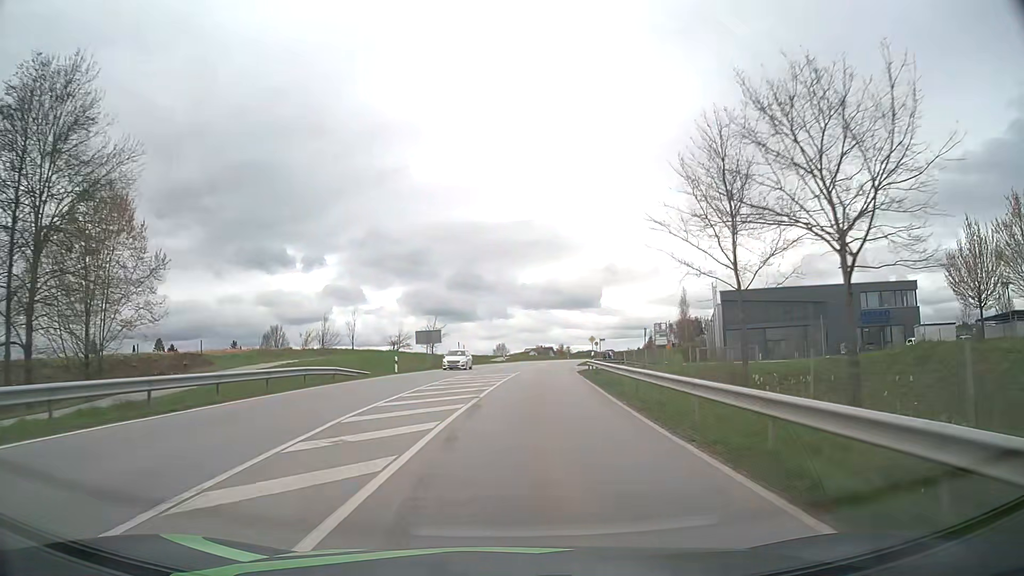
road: secondary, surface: asphalt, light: Day
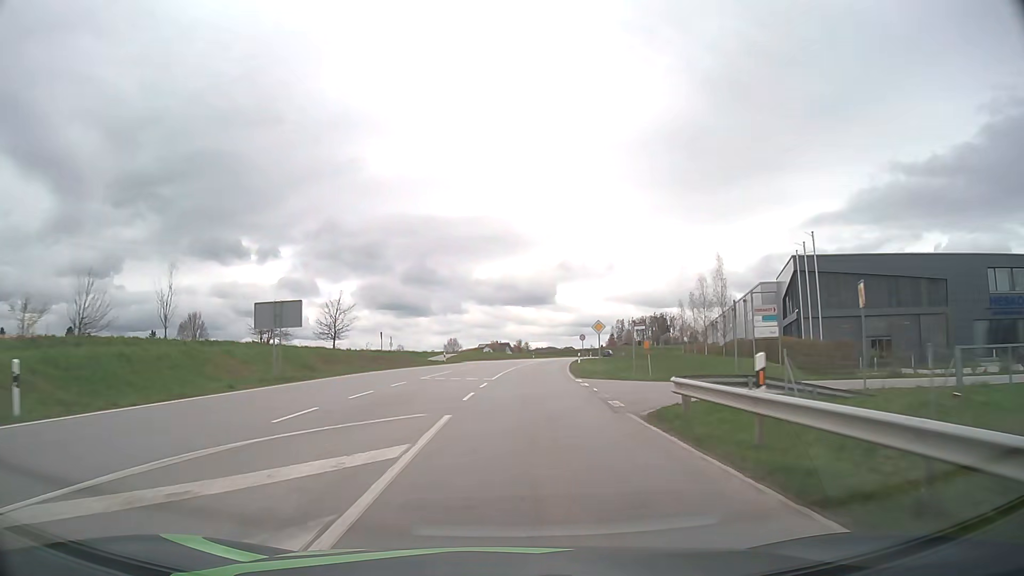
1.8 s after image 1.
(+1.1, +32.3) m; +4°
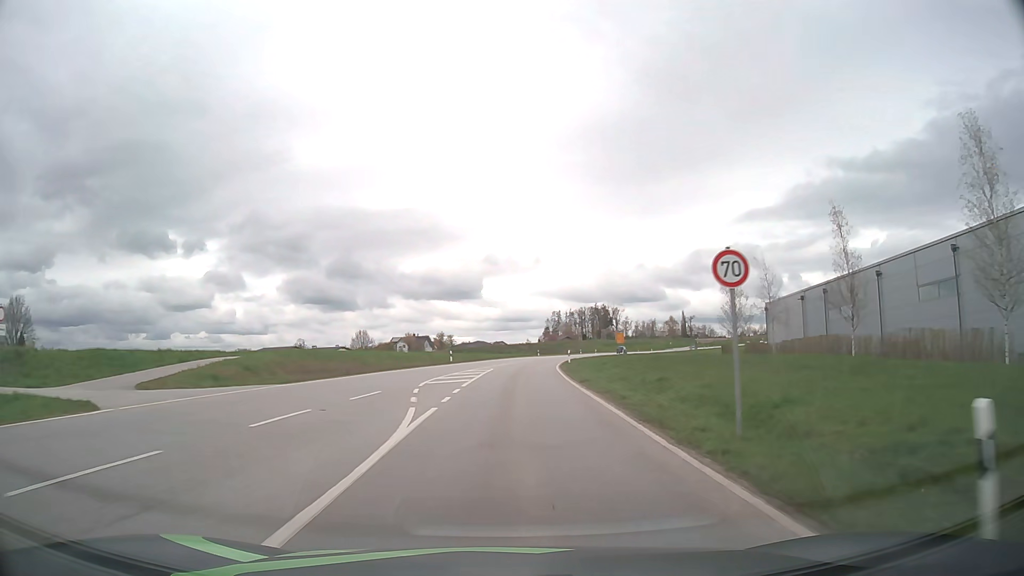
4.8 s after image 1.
(+3.0, +56.5) m; +6°
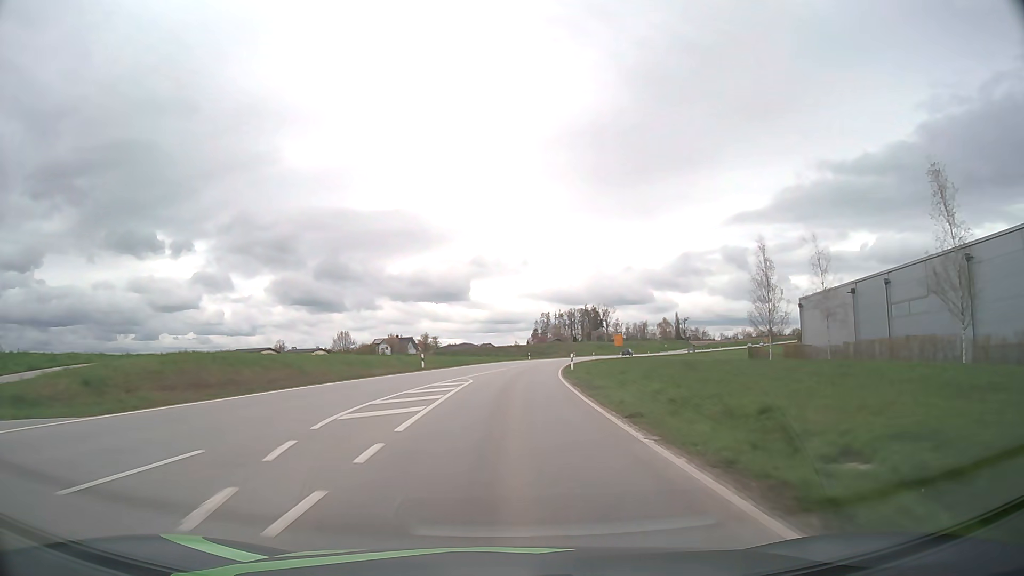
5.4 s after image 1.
(+0.1, +11.2) m; +1°
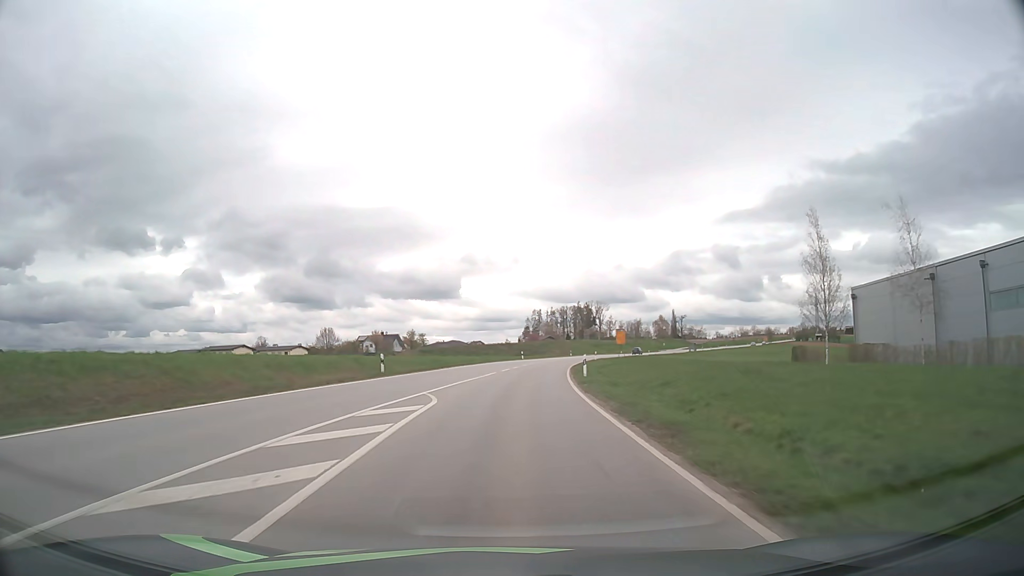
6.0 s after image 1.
(+0.1, +11.3) m; +1°
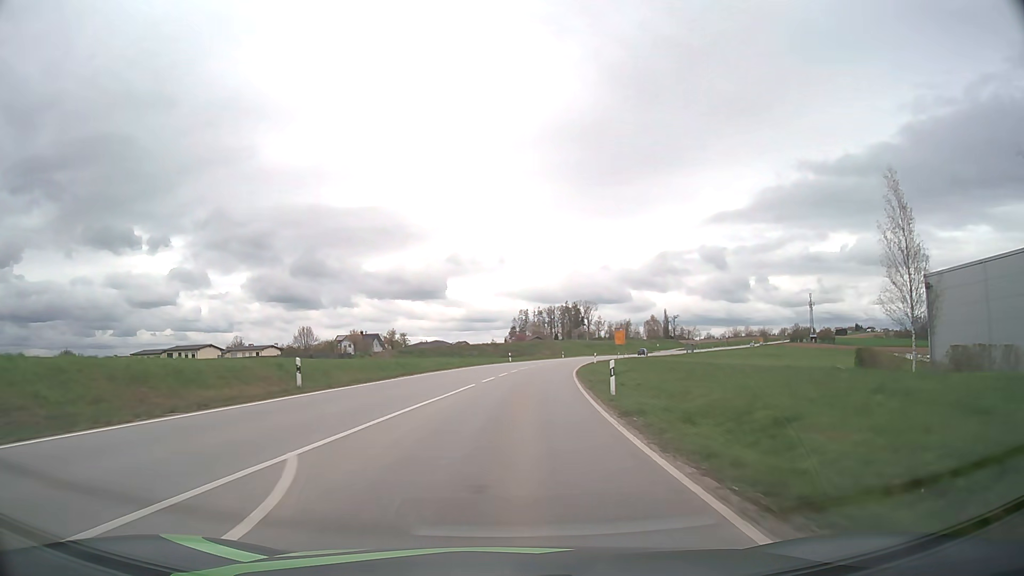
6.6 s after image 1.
(+0.1, +11.3) m; +1°
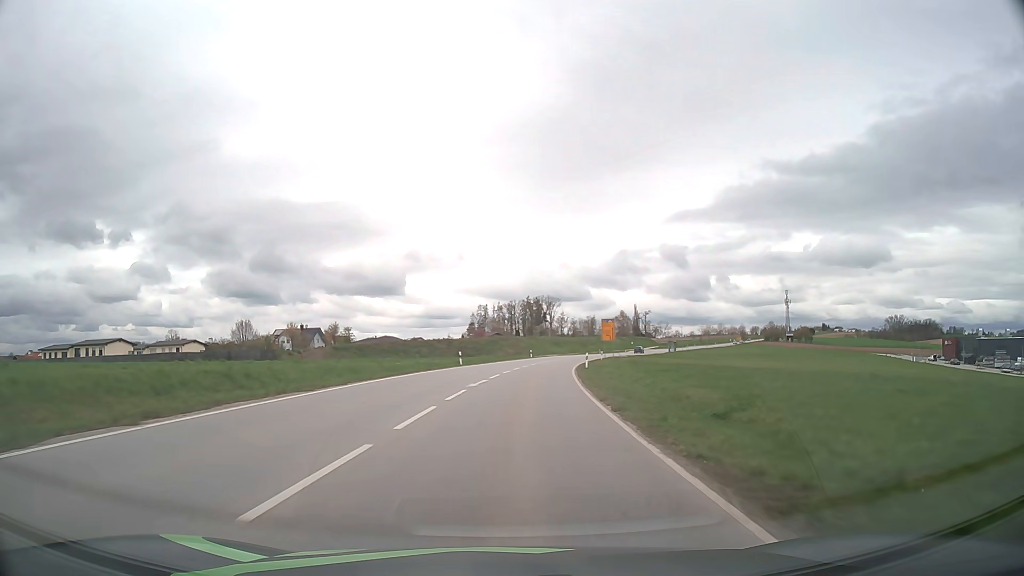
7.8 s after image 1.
(+0.6, +22.8) m; +3°
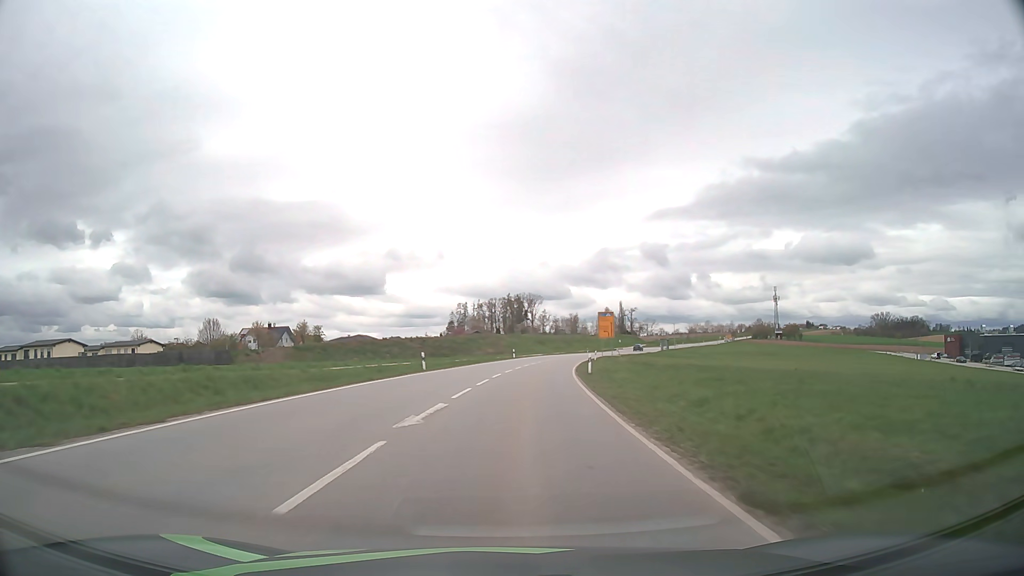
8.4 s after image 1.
(+0.2, +11.5) m; +2°
(0, +10) (0, +20) (+1, +30) (+2, +40) (+3, +50) (+4, +60) (+6, +70) (+8, +80) (+10, +89) (+12, +99) m
